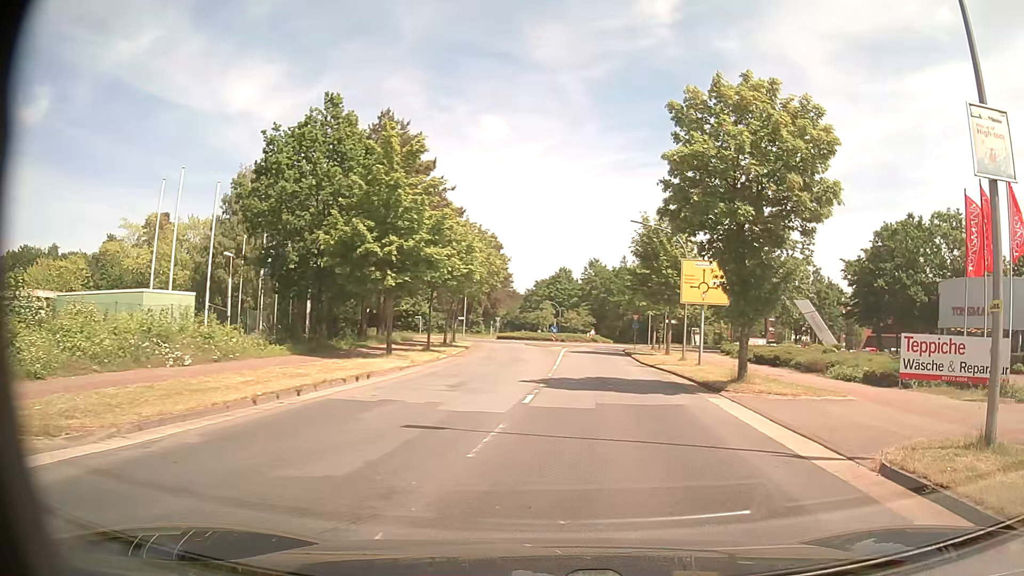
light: Day
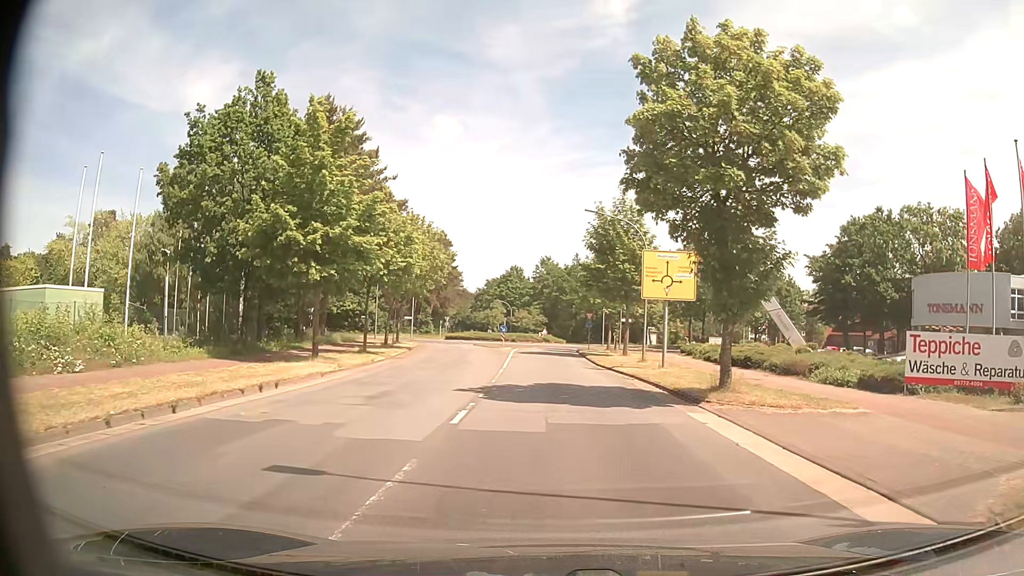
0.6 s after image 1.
(+0.1, +3.3) m; +4°
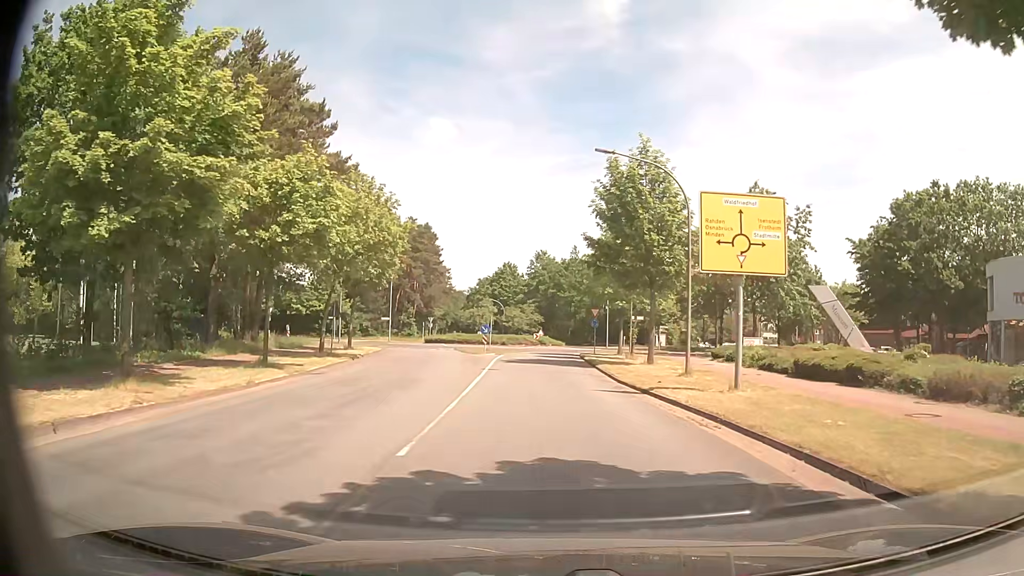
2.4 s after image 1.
(+0.1, +11.9) m; 0°
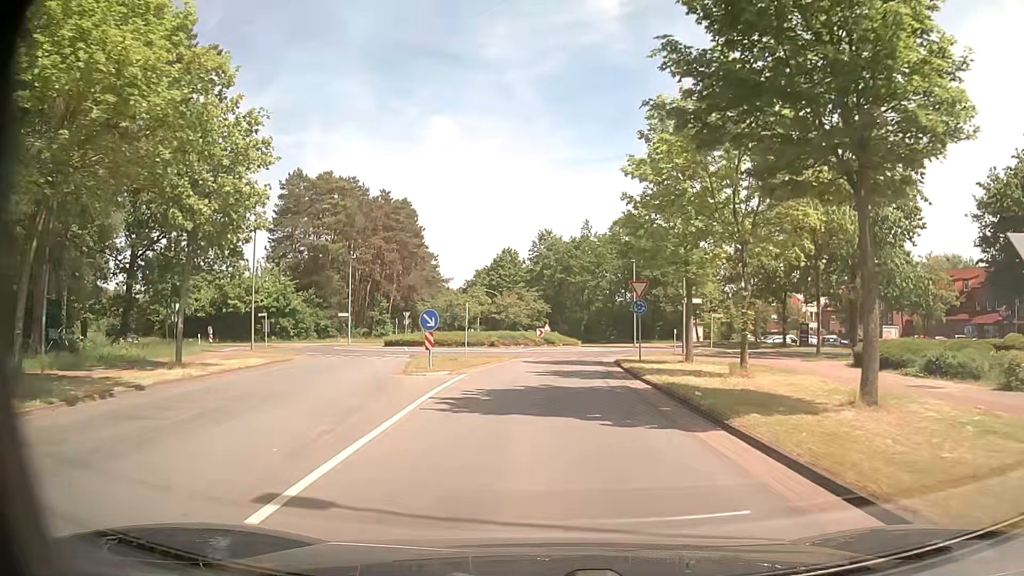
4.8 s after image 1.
(0.0, +20.5) m; 0°
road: unclassified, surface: asphalt
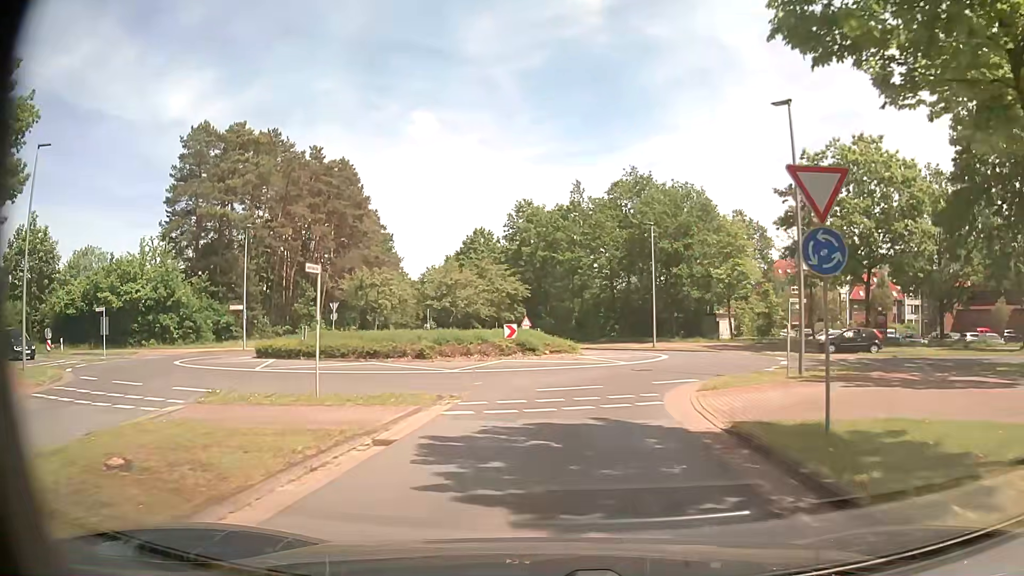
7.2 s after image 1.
(+0.2, +19.9) m; +2°
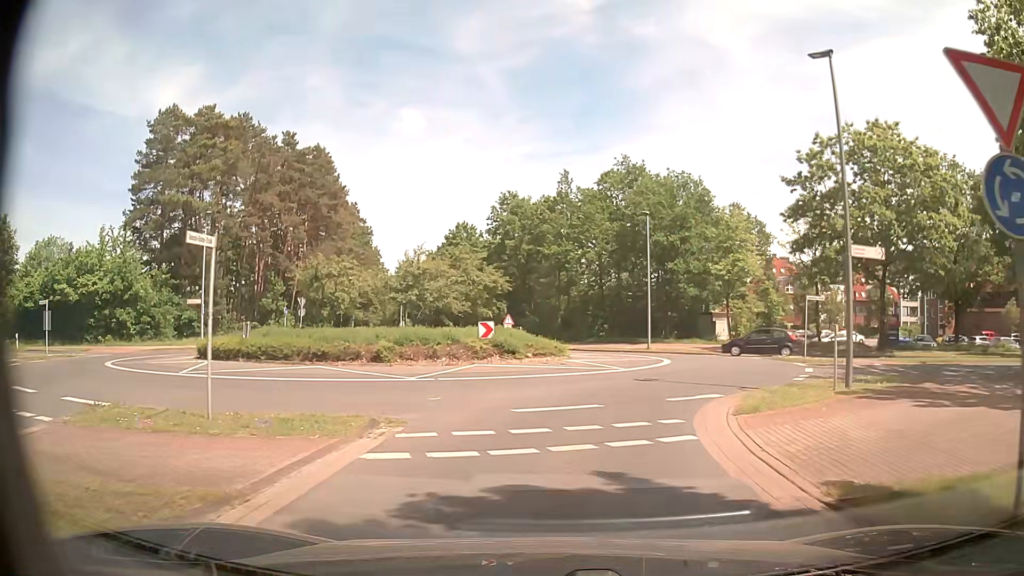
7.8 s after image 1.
(0.0, +4.0) m; +1°
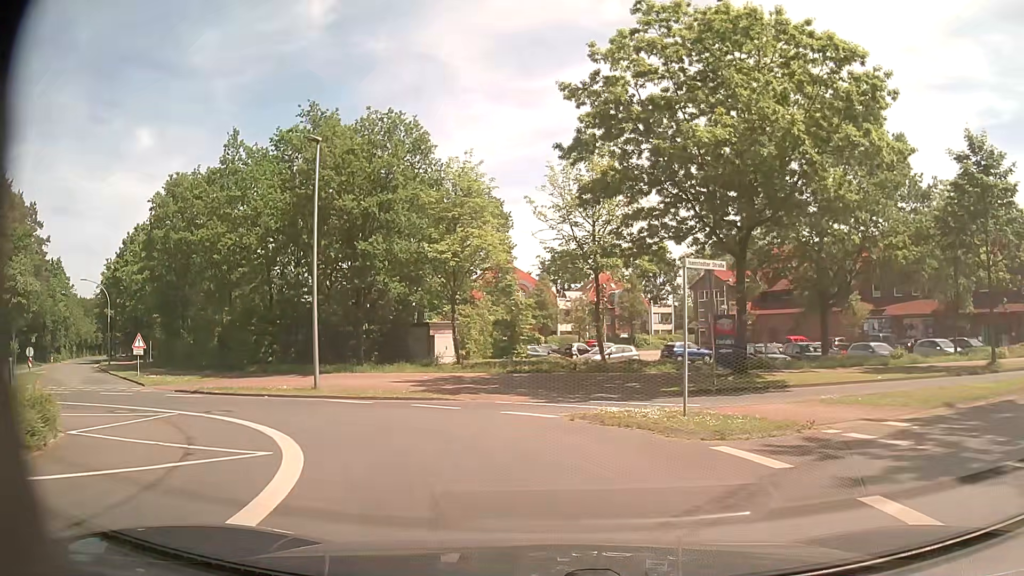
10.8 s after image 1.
(+3.3, +17.6) m; +22°
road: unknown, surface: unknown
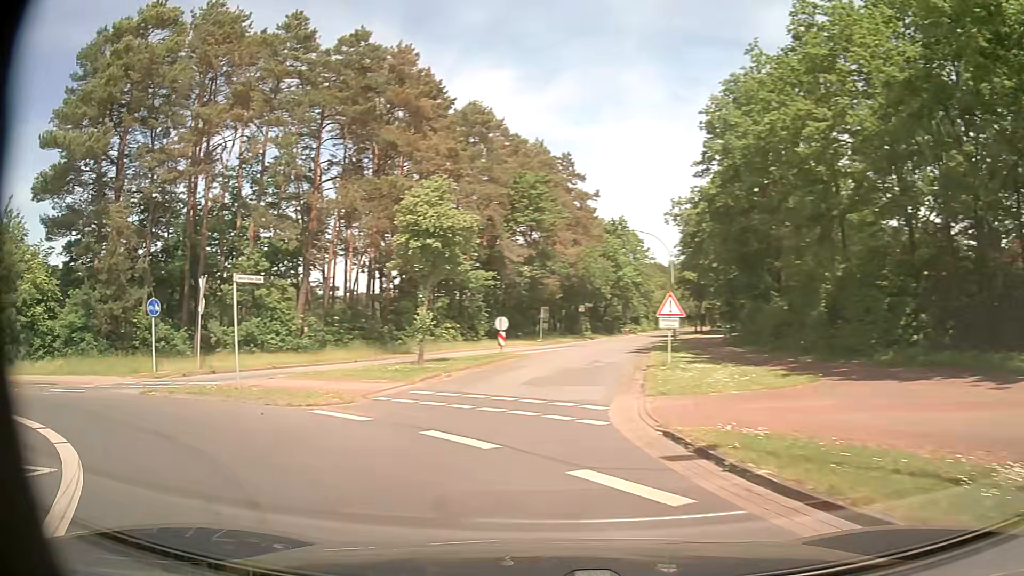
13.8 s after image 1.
(-5.2, +15.6) m; -52°
(-4, +9) (-13, +12) (-23, +12) (-32, +15) (-40, +21) (-48, +27) (-56, +33) (-64, +39) (-72, +45) (-80, +51) m
